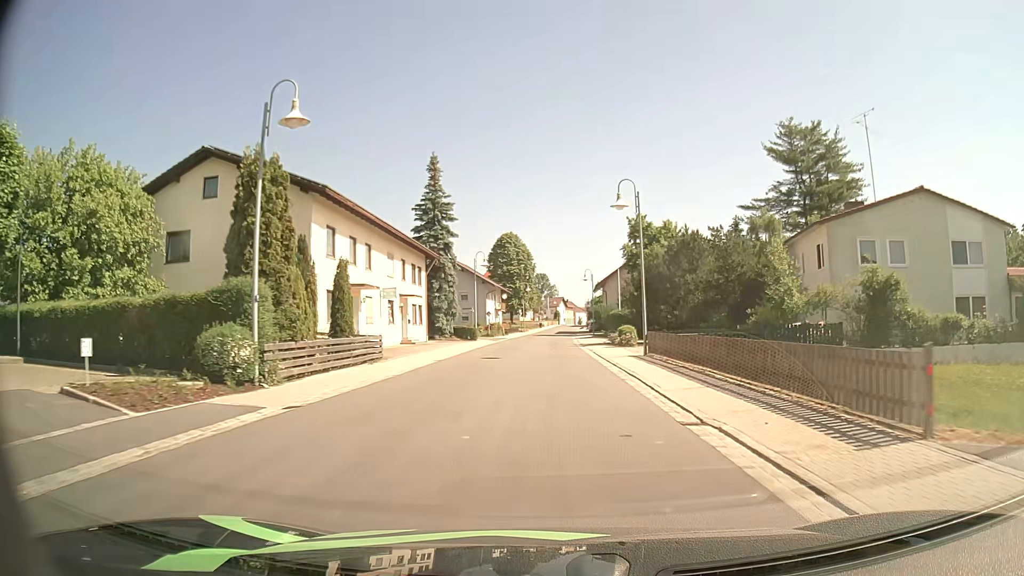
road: secondary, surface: asphalt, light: Day
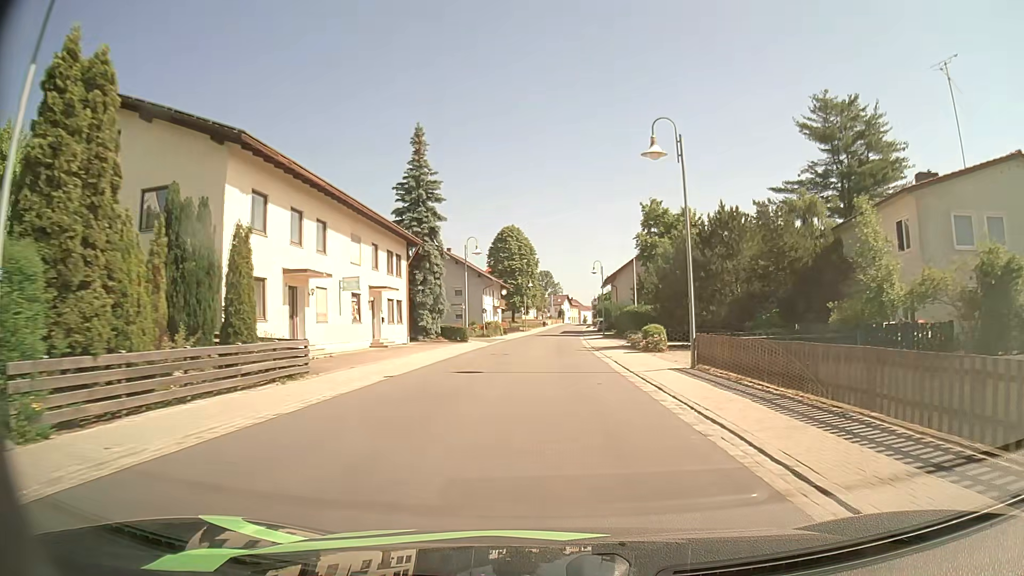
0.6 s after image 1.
(0.0, +8.3) m; 0°
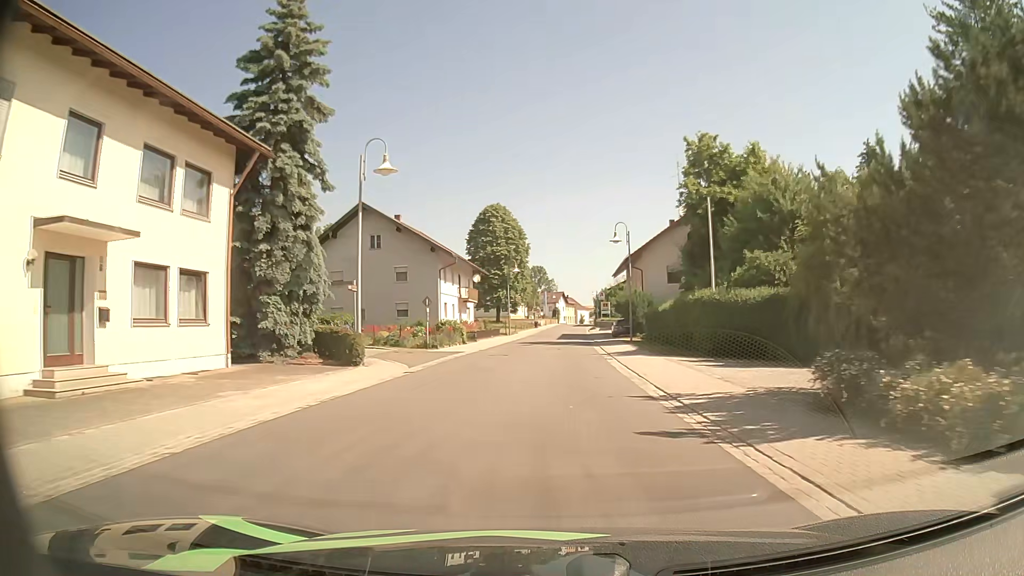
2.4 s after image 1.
(0.0, +24.8) m; +1°
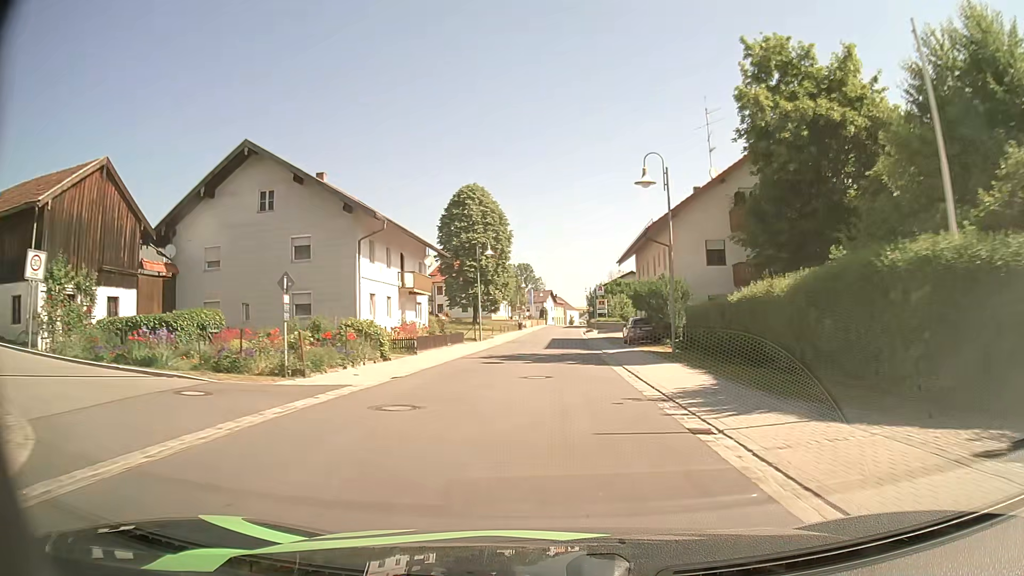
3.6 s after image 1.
(+0.1, +16.6) m; +1°
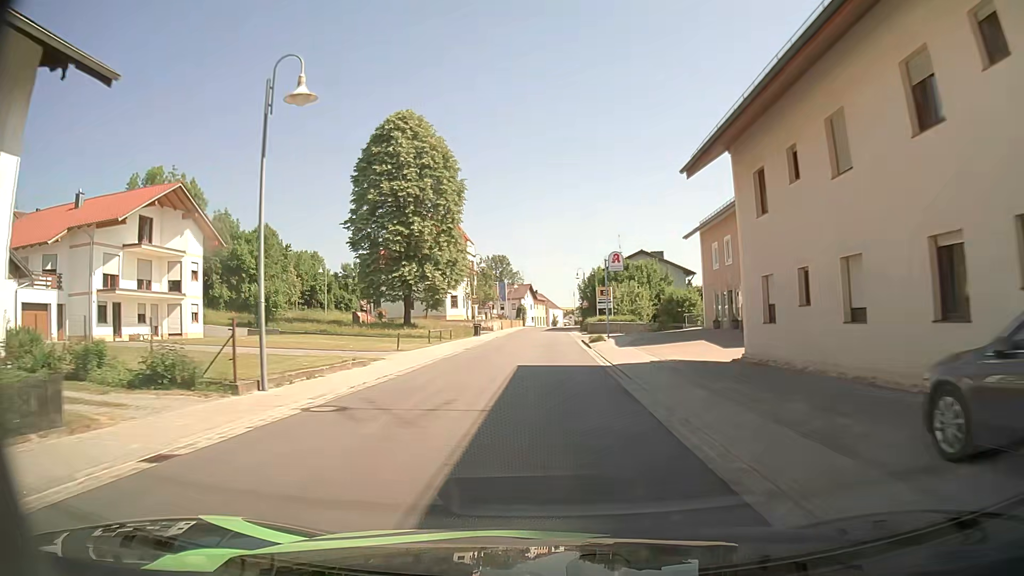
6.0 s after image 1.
(+0.7, +33.2) m; +2°
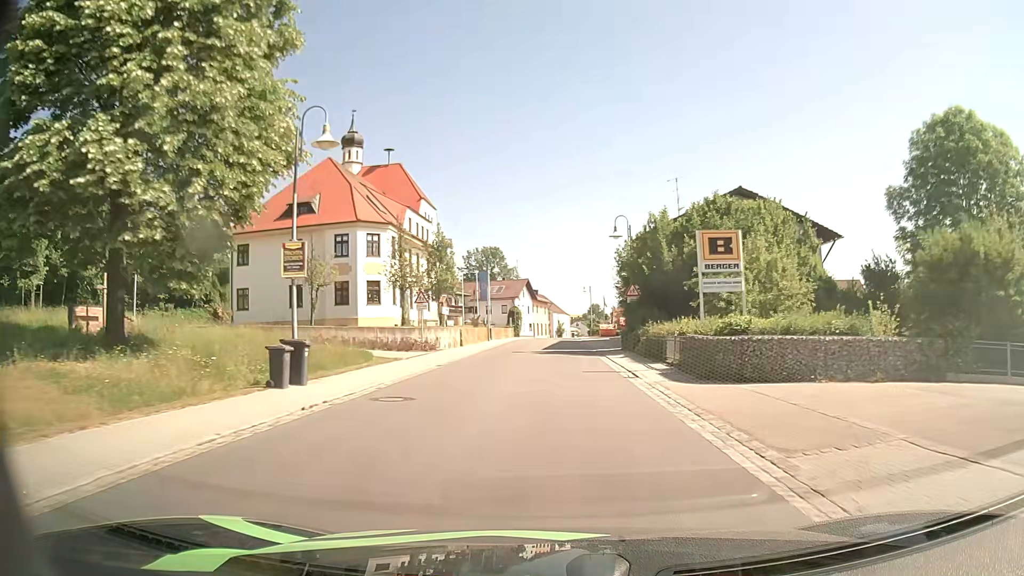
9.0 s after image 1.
(-0.2, +41.6) m; 0°
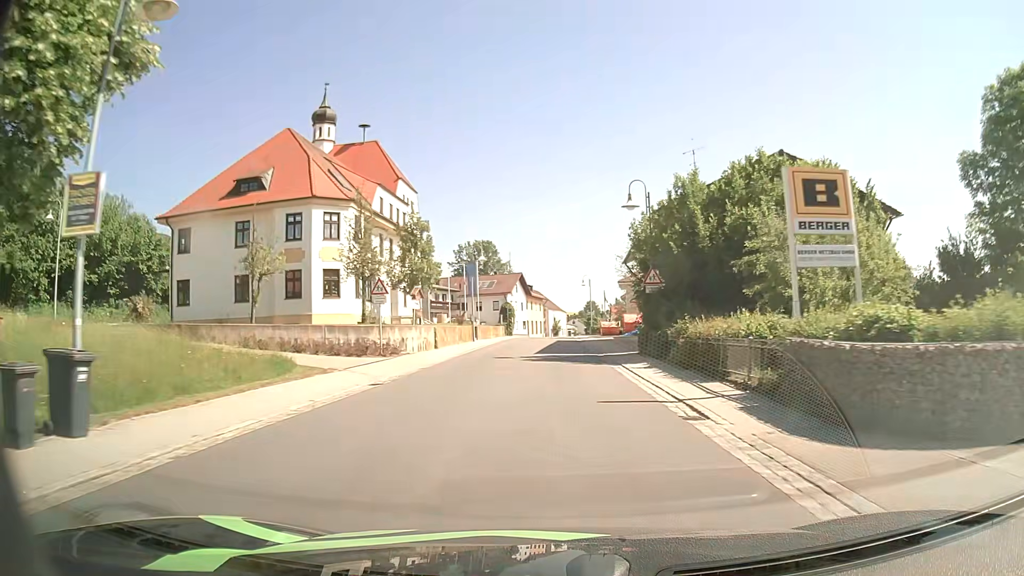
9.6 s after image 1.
(0.0, +8.3) m; 0°
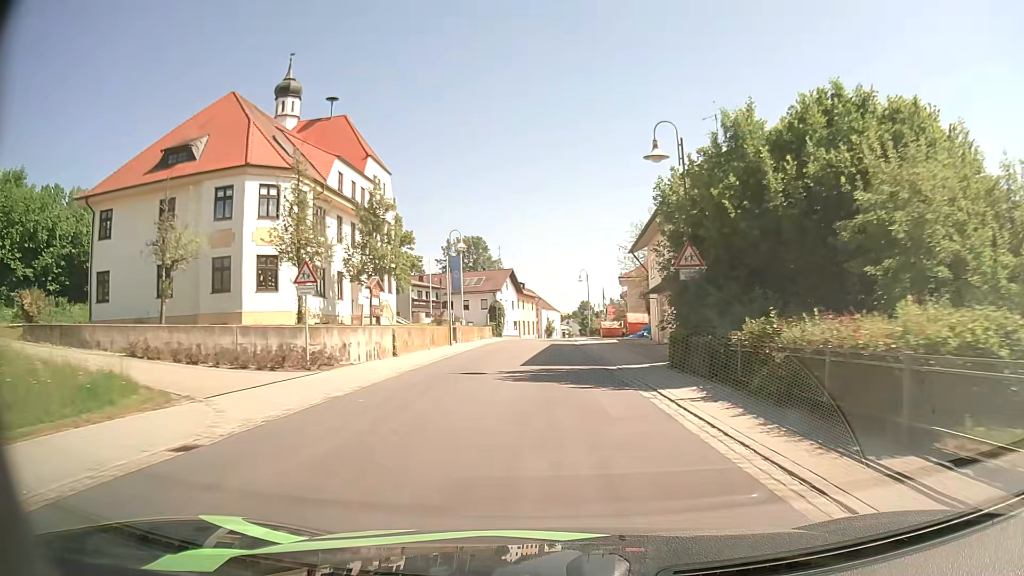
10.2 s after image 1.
(+0.1, +8.3) m; 0°
(0, +10) (0, +20) (0, +30) (+1, +40) (+1, +50) (+1, +60) (+1, +70) (+2, +80) (+2, +90) (+3, +100) m
